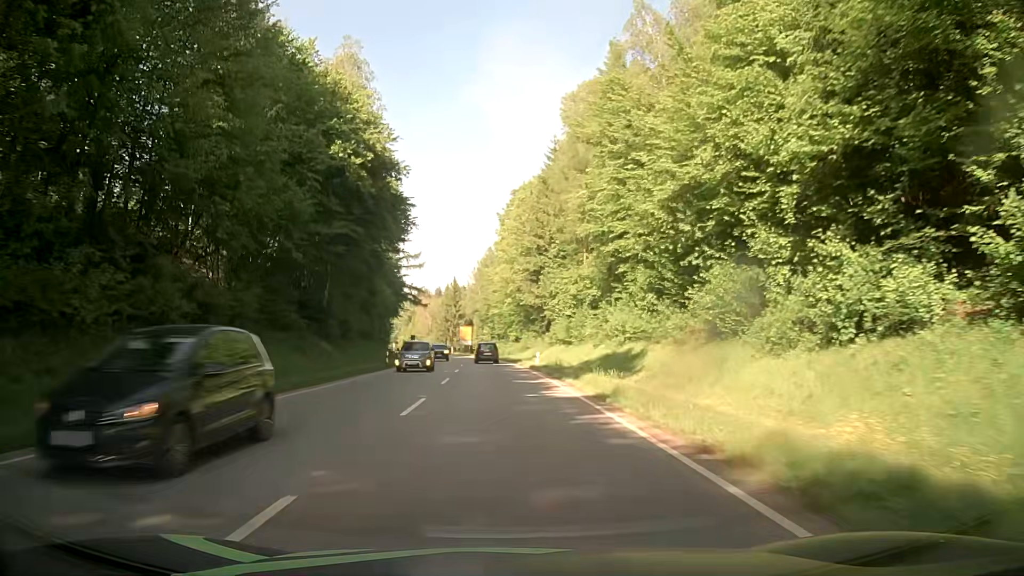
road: secondary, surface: asphalt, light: Day
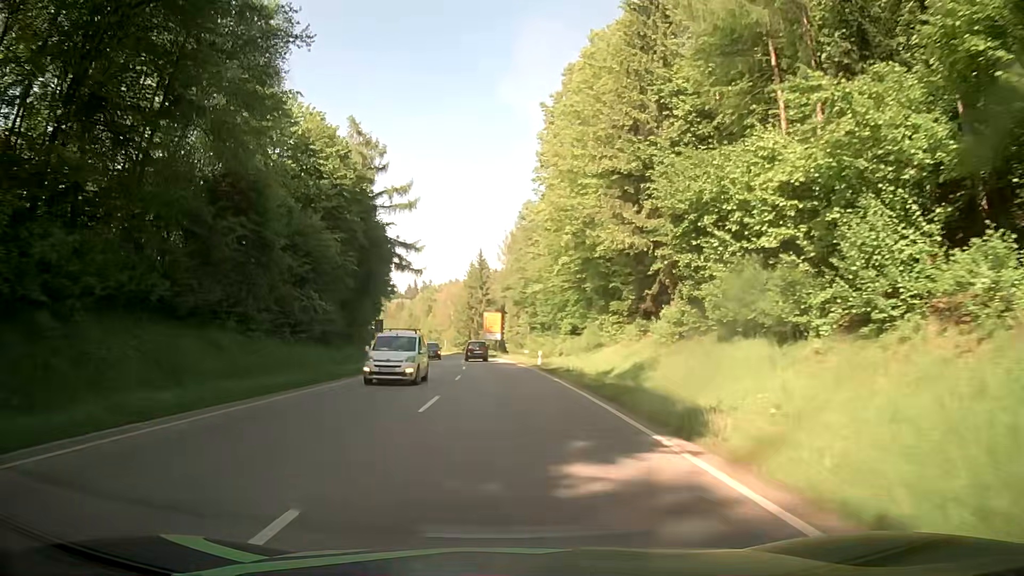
(-1.5, +44.6) m; -3°
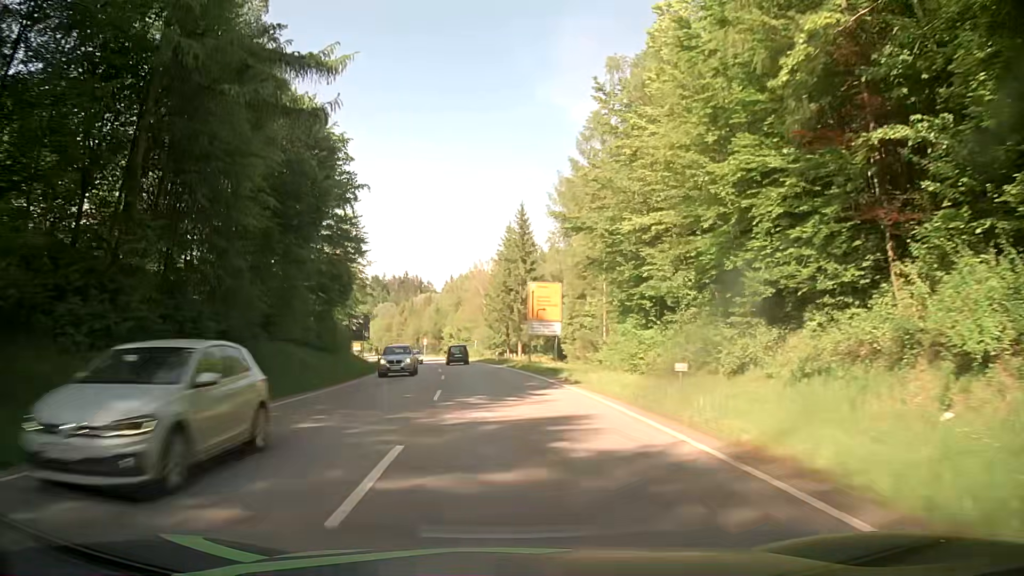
(-1.9, +44.5) m; -4°
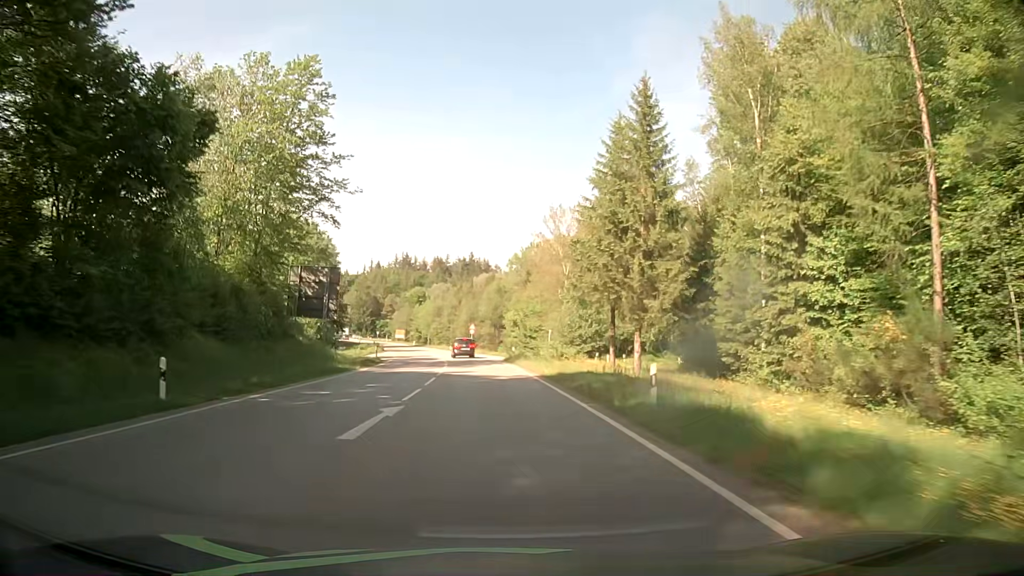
(-2.3, +44.1) m; -6°
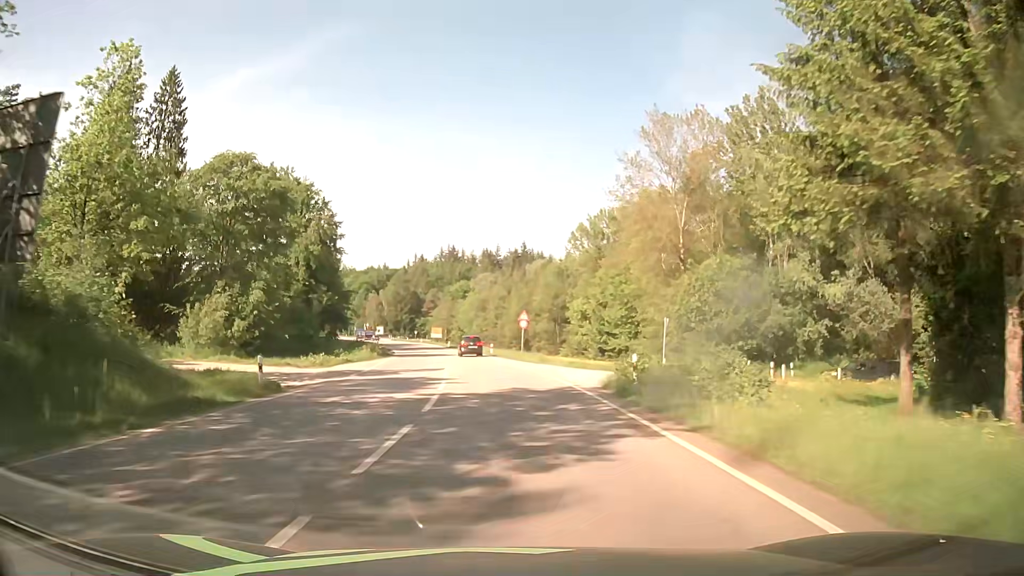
(-1.5, +33.1) m; -4°
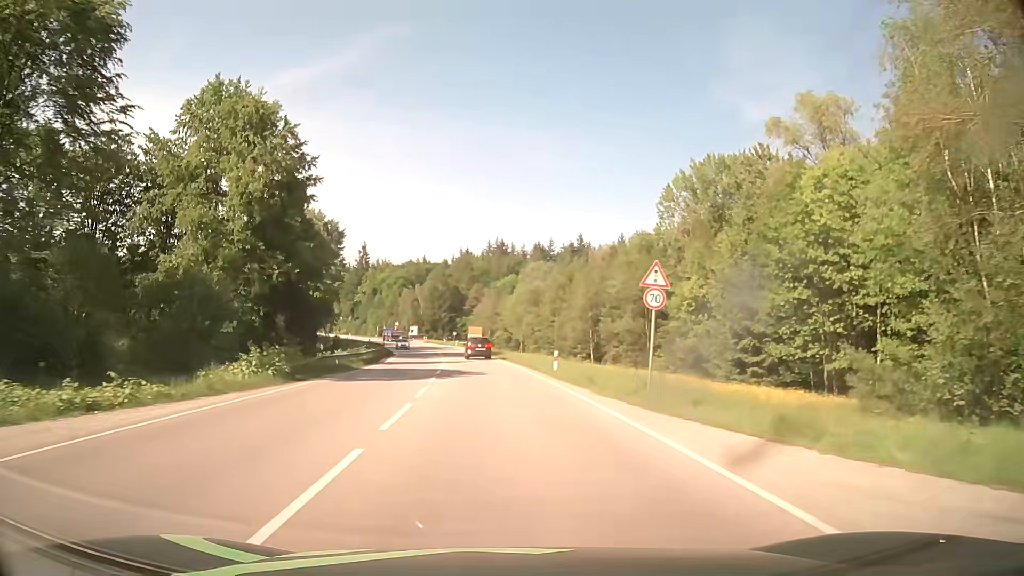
(-1.4, +33.0) m; -5°
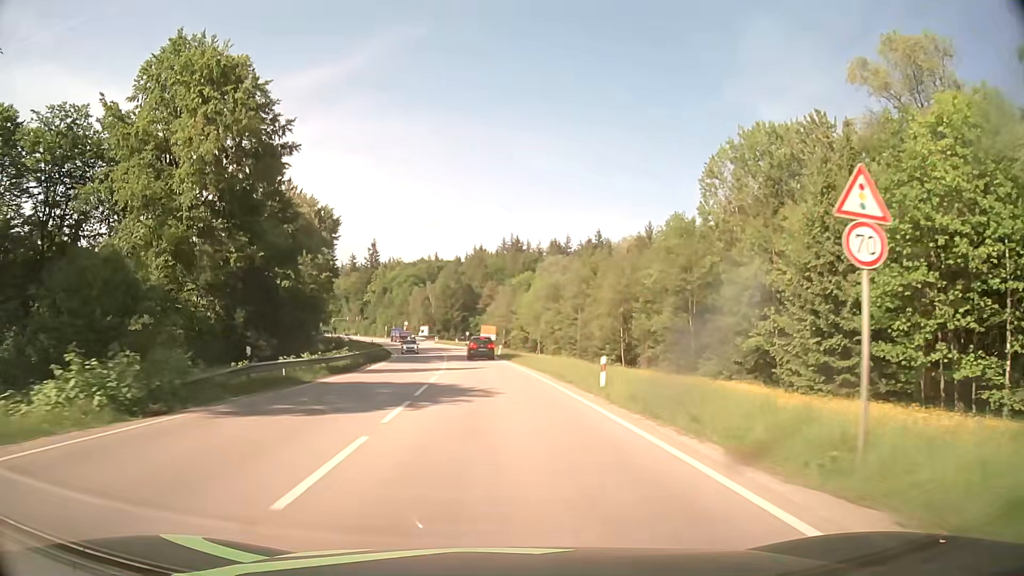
(-0.1, +10.7) m; -1°
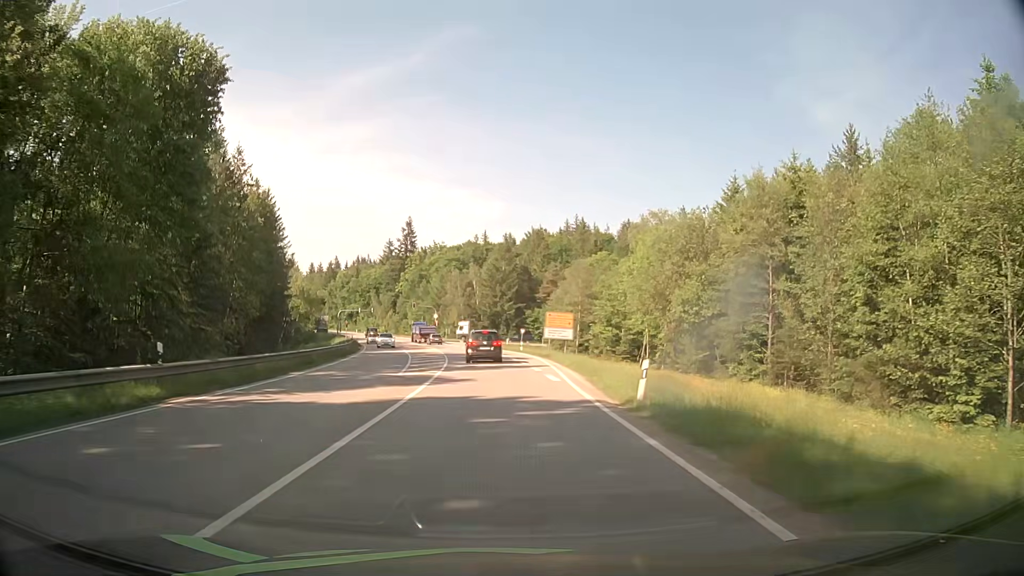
(-2.1, +48.9) m; -5°
(0, +10) (0, +20) (-1, +30) (-1, +40) (-2, +50) (-3, +60) (-5, +70) (-7, +80) (-9, +89) (-11, +99) m
